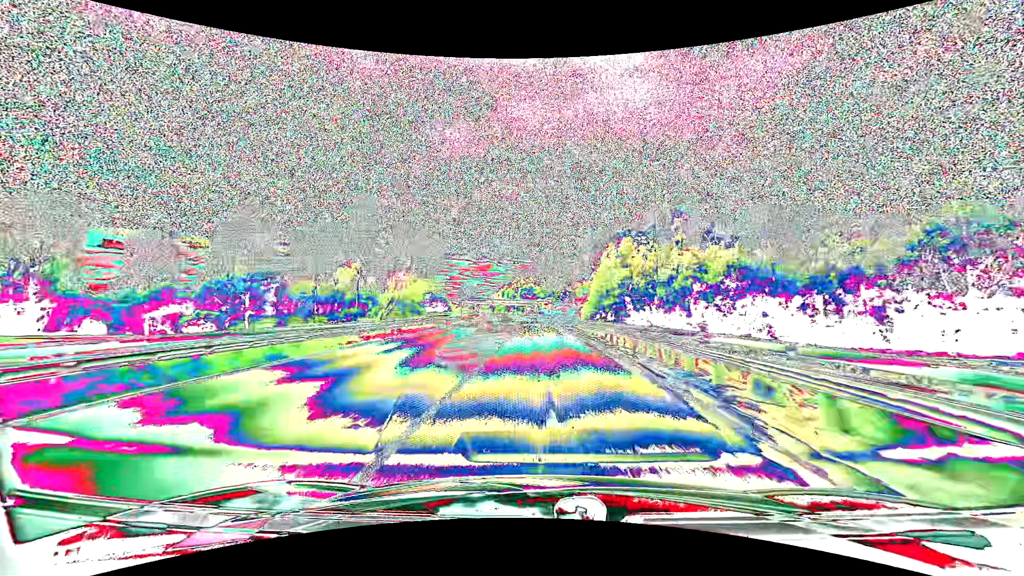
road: primary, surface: asphalt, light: Day
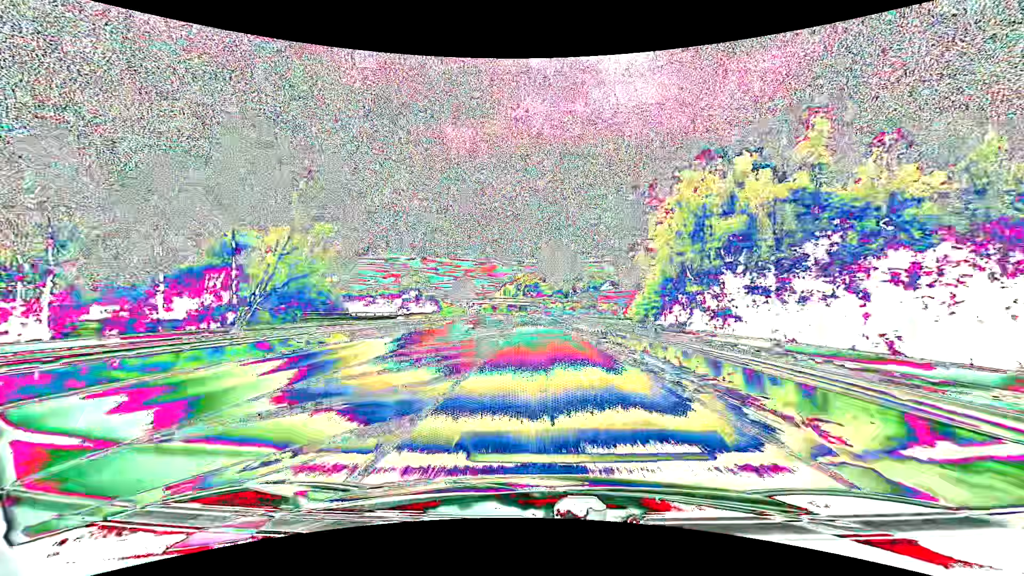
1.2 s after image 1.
(-0.1, +31.3) m; 0°
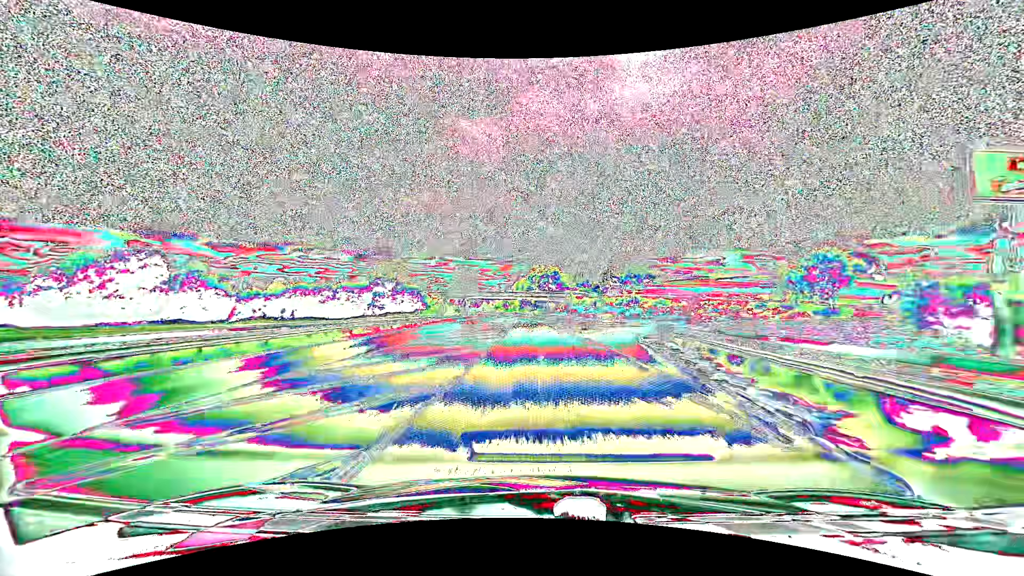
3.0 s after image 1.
(-0.8, +46.9) m; -2°
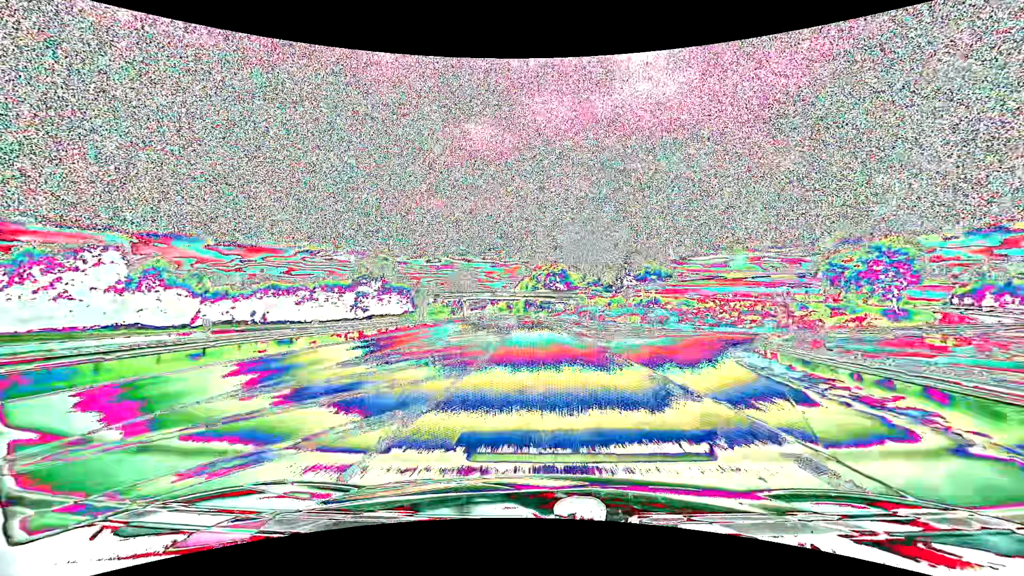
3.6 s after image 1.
(-0.1, +15.7) m; -1°
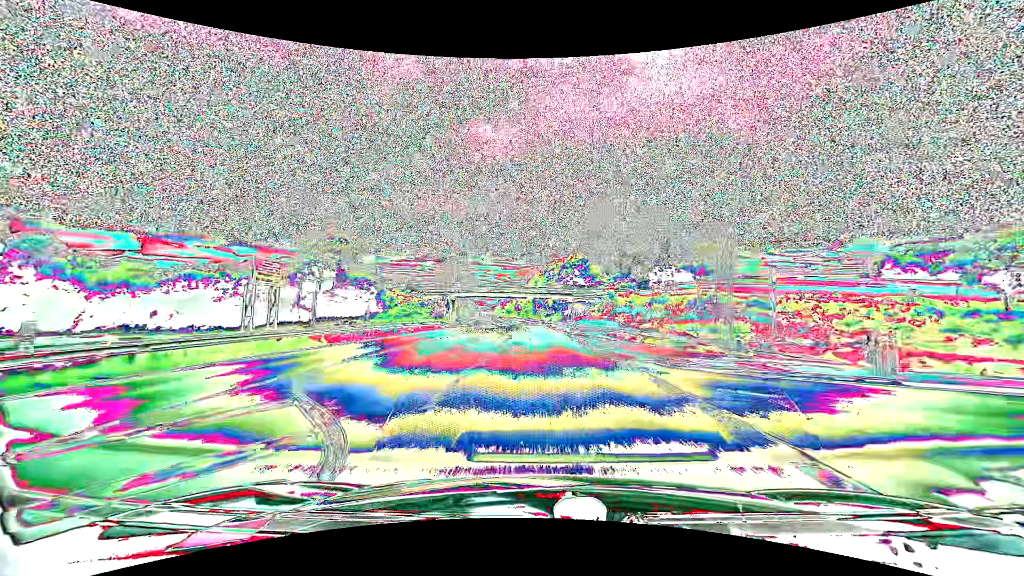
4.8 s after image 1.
(-0.4, +31.3) m; -1°
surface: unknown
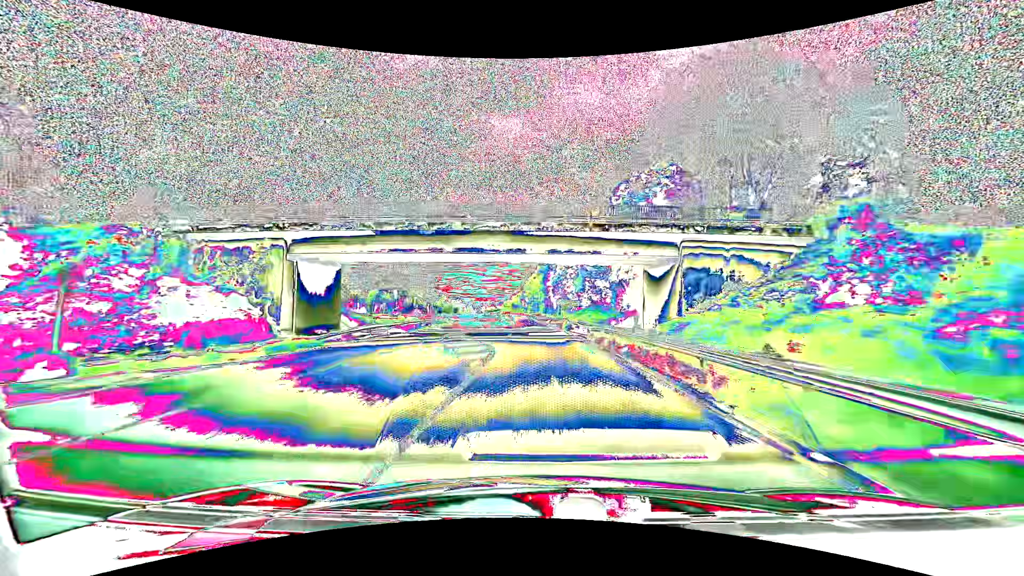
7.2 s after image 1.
(-0.7, +62.5) m; -1°
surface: asphalt
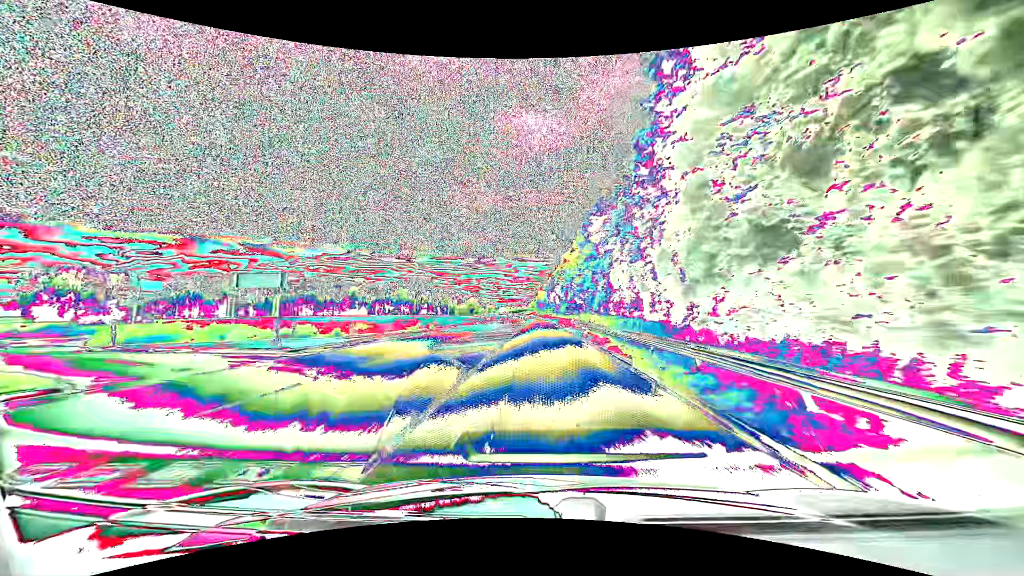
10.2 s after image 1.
(-1.9, +76.3) m; -4°
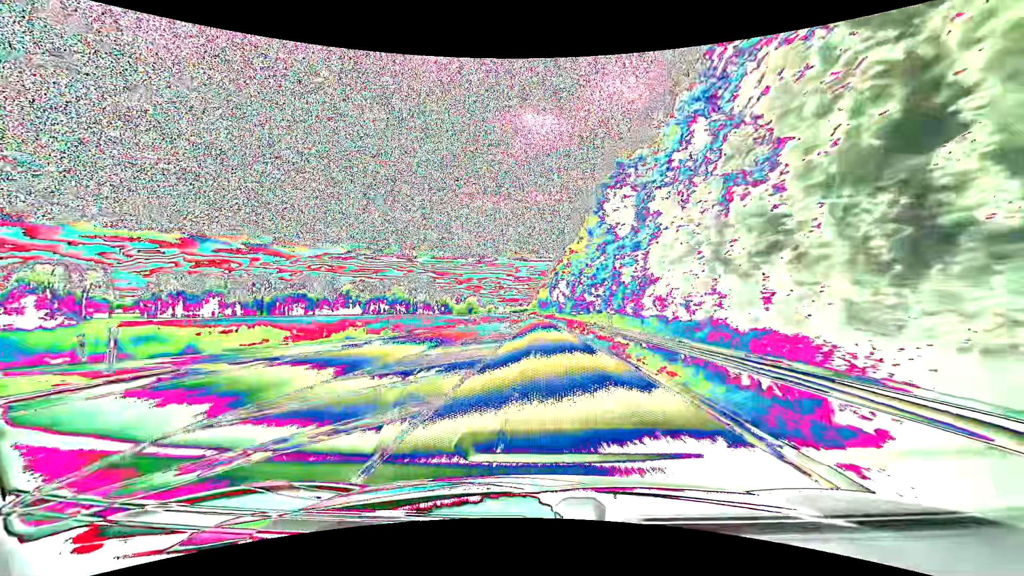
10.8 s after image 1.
(0.0, +14.9) m; 0°
(0, +10) (0, +20) (0, +30) (0, +40) (0, +50) (0, +60) (0, +70) (0, +80) (0, +90) (-1, +100) m
